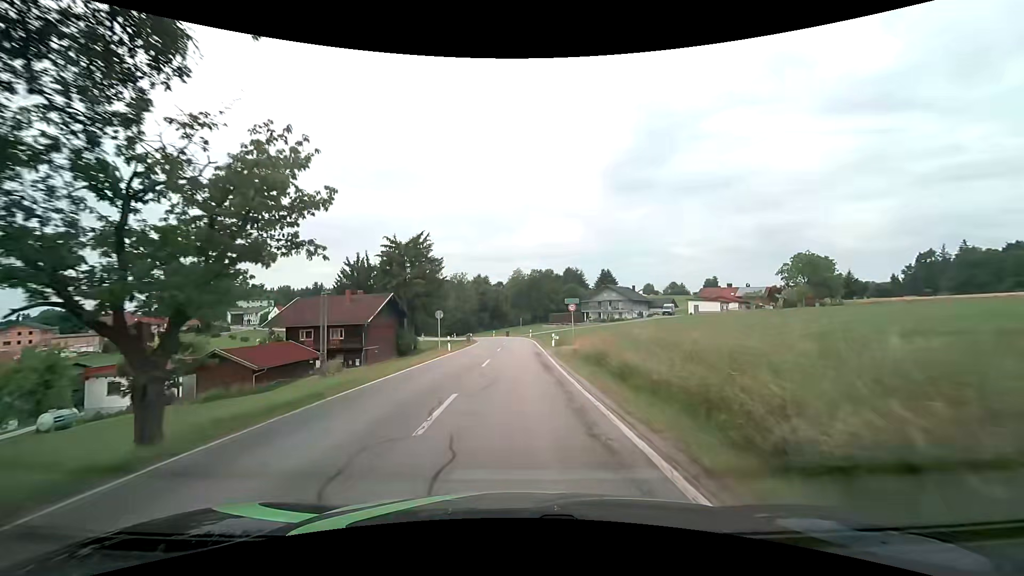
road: secondary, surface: asphalt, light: Day
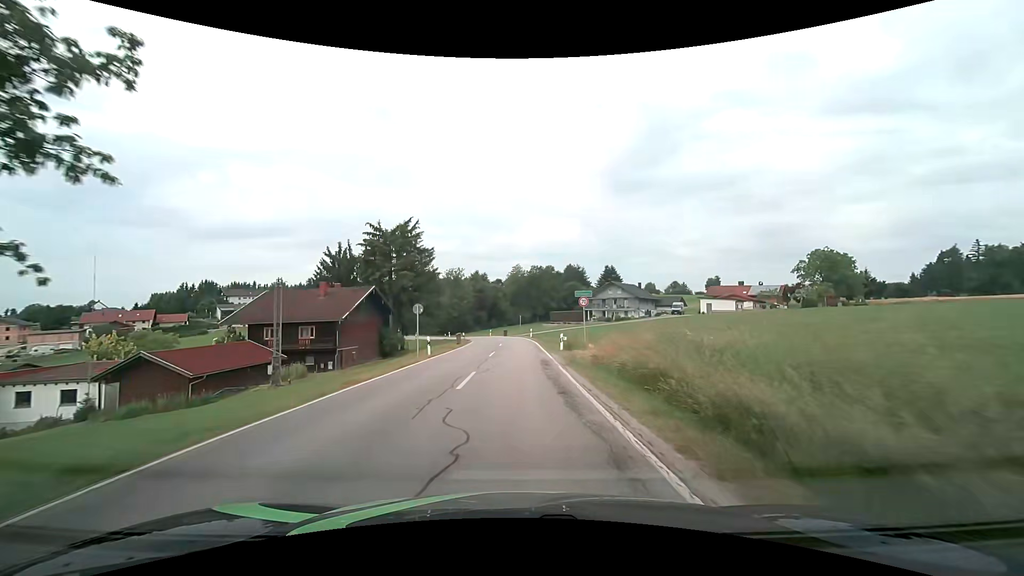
(0.0, +7.3) m; 0°
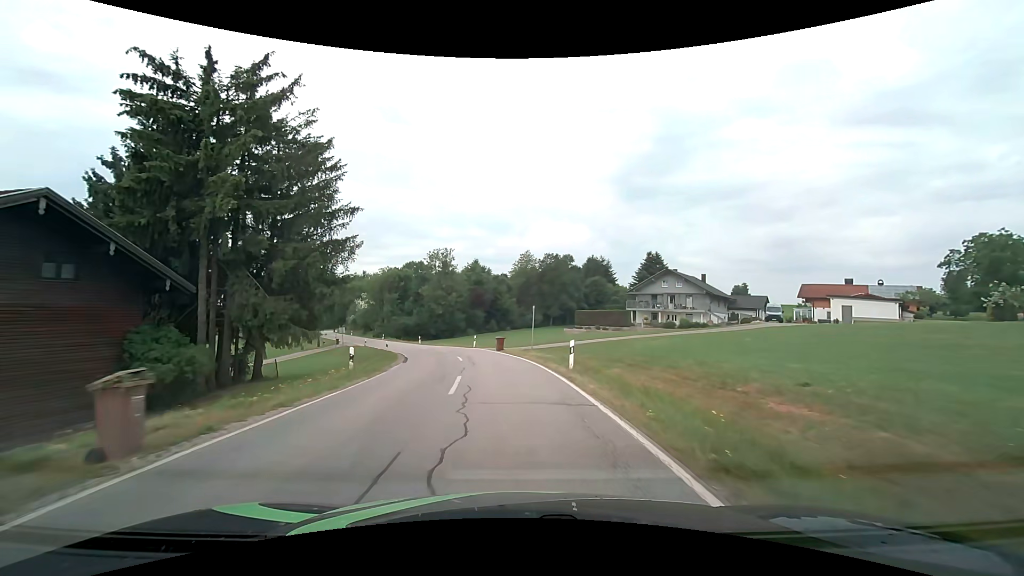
(-0.5, +36.8) m; -1°
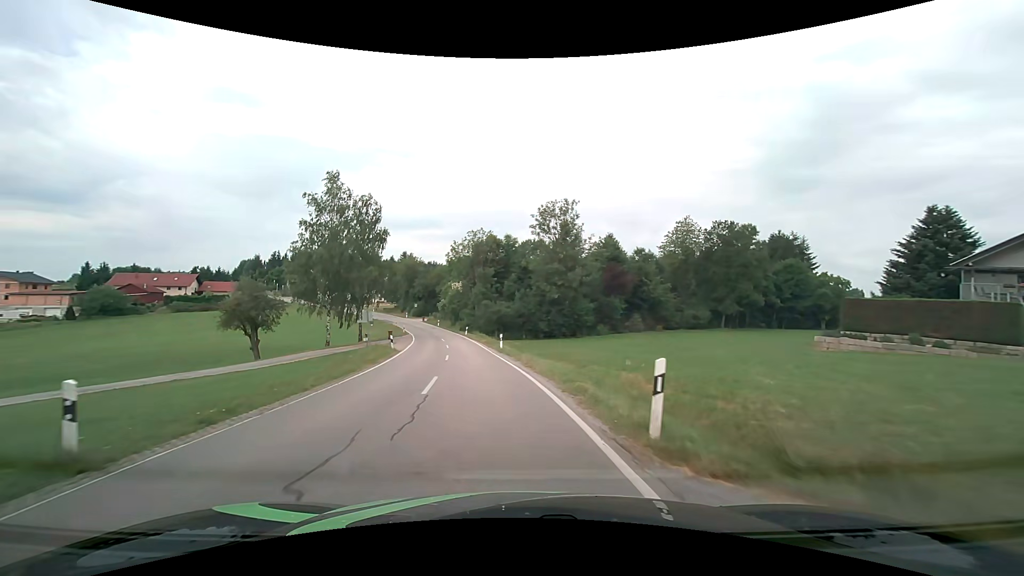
(-3.2, +35.3) m; -15°
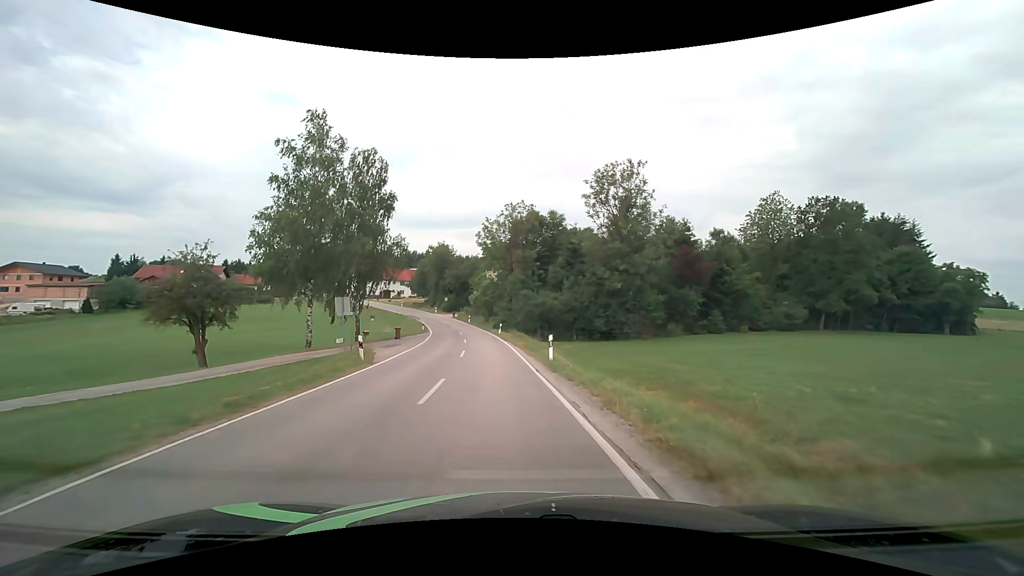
(-0.6, +14.1) m; -4°
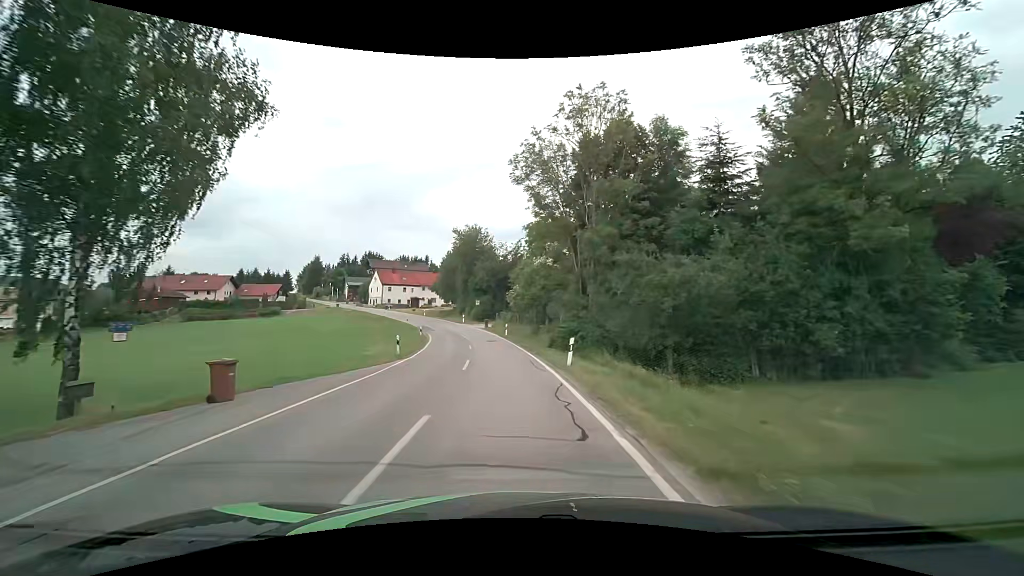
(-1.5, +28.9) m; -6°
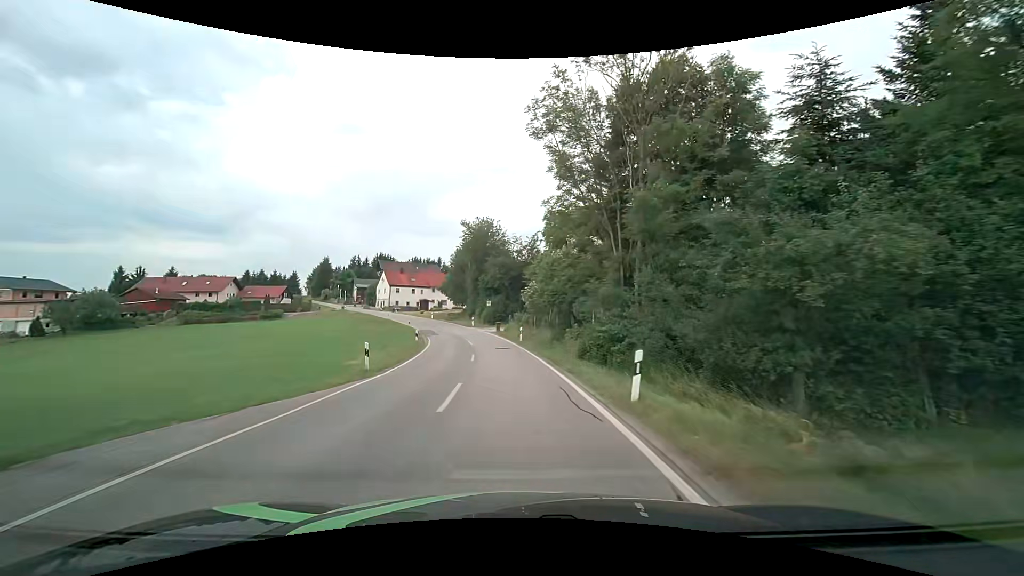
(-0.1, +7.4) m; -2°
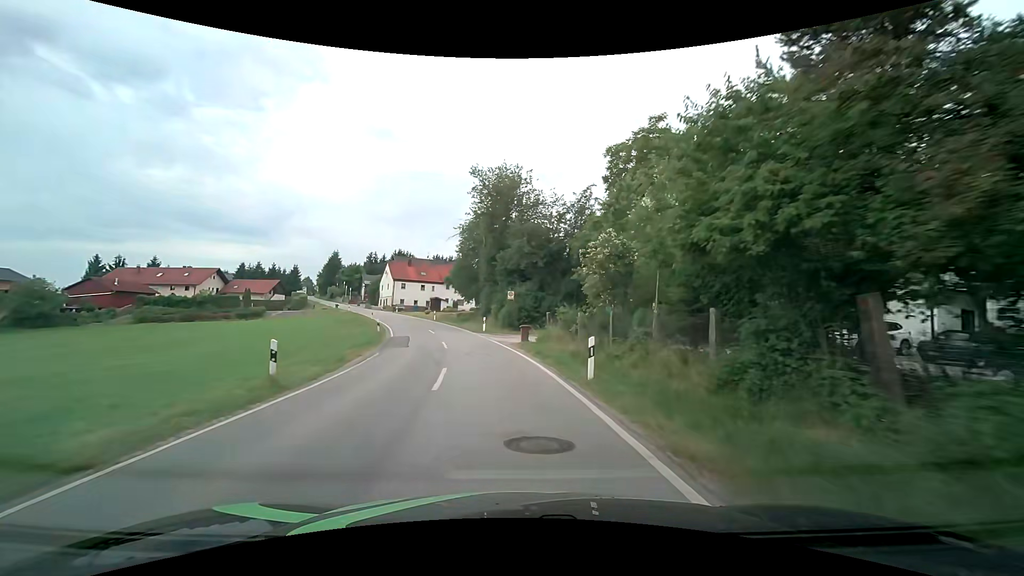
(-0.7, +22.2) m; -4°
(0, +10) (-1, +20) (-3, +30) (-5, +40) (-8, +49) (-11, +58) (-15, +68) (-19, +77) (-23, +86) (-28, +95) m
